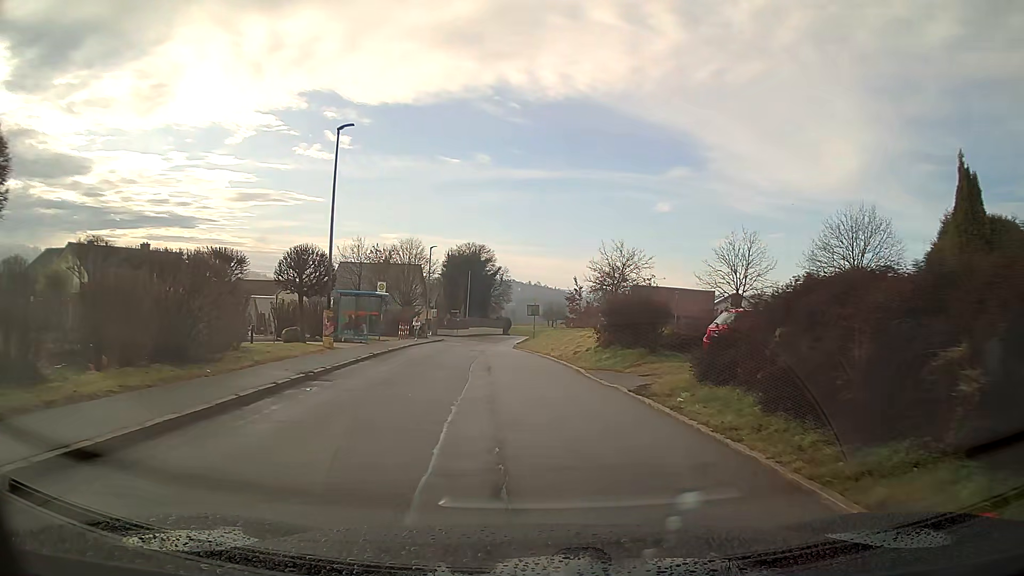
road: tertiary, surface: asphalt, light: Day
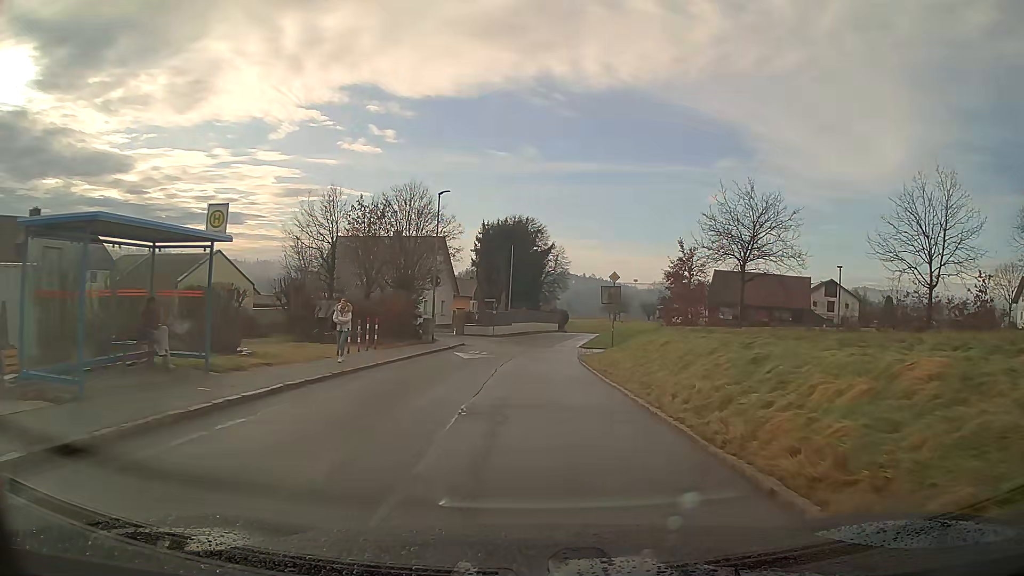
(-0.9, +23.5) m; -4°
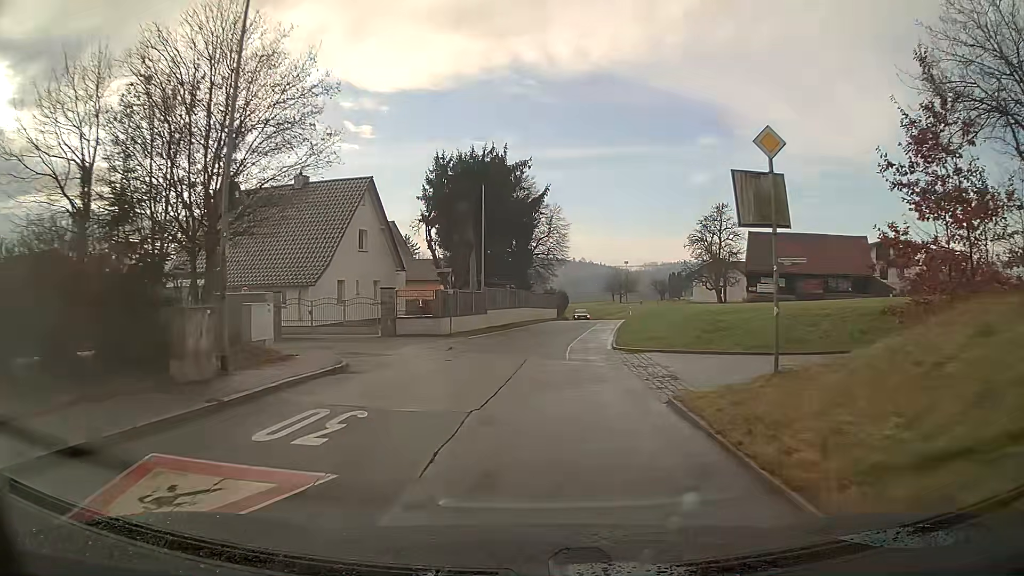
(+0.1, +23.9) m; +1°
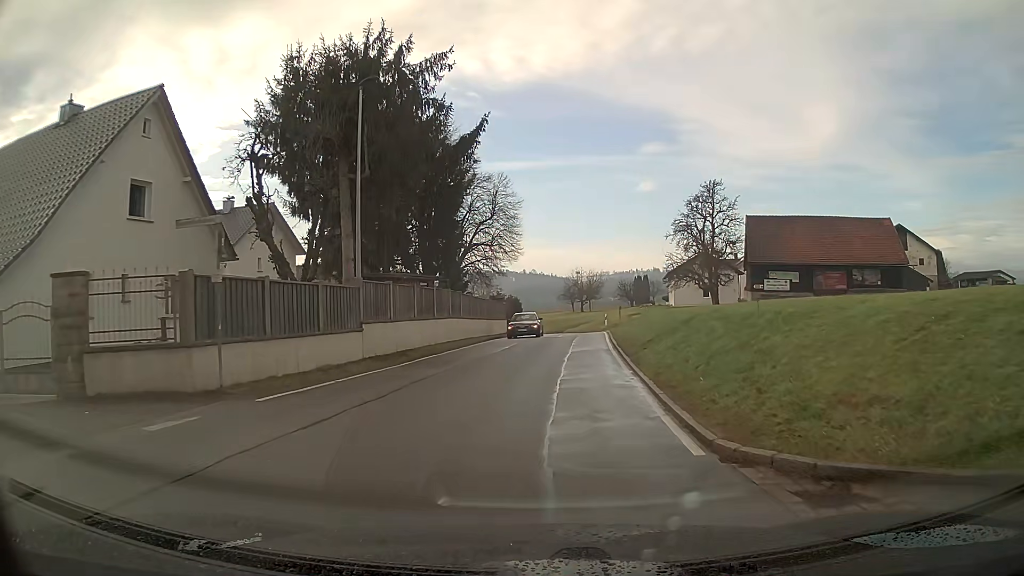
(+0.7, +18.8) m; +4°
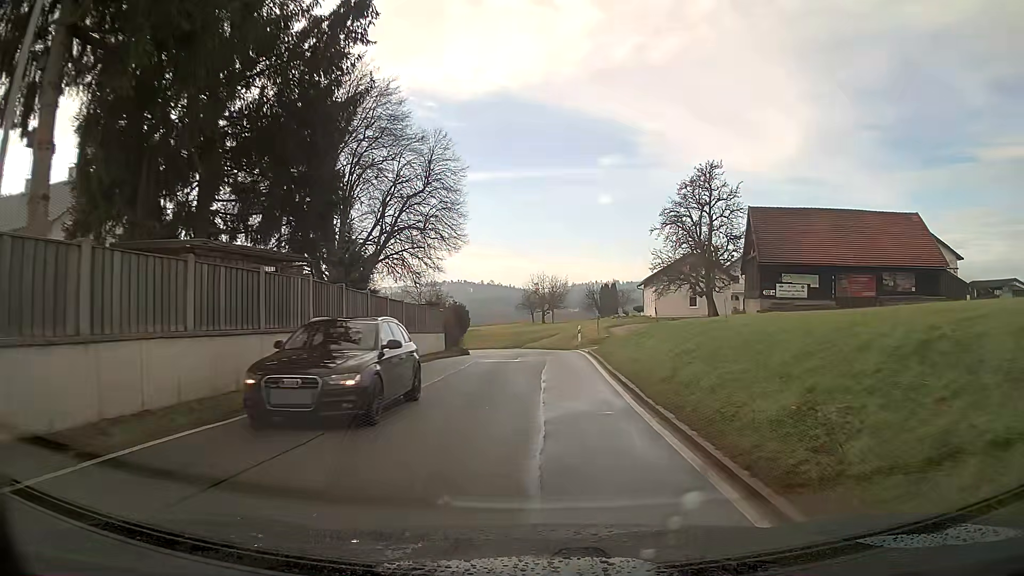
(+0.4, +13.8) m; +3°
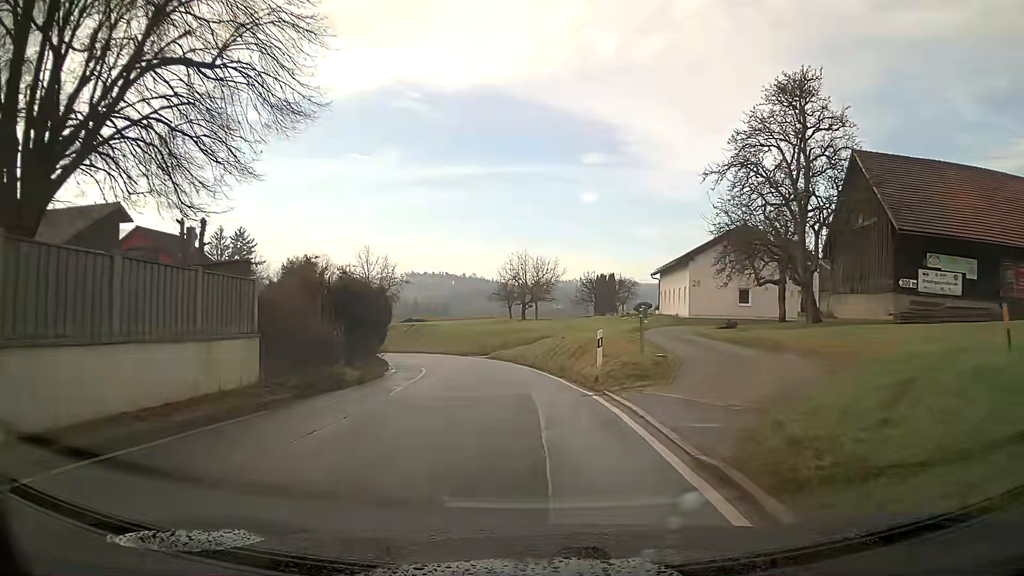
(+0.4, +23.0) m; +1°
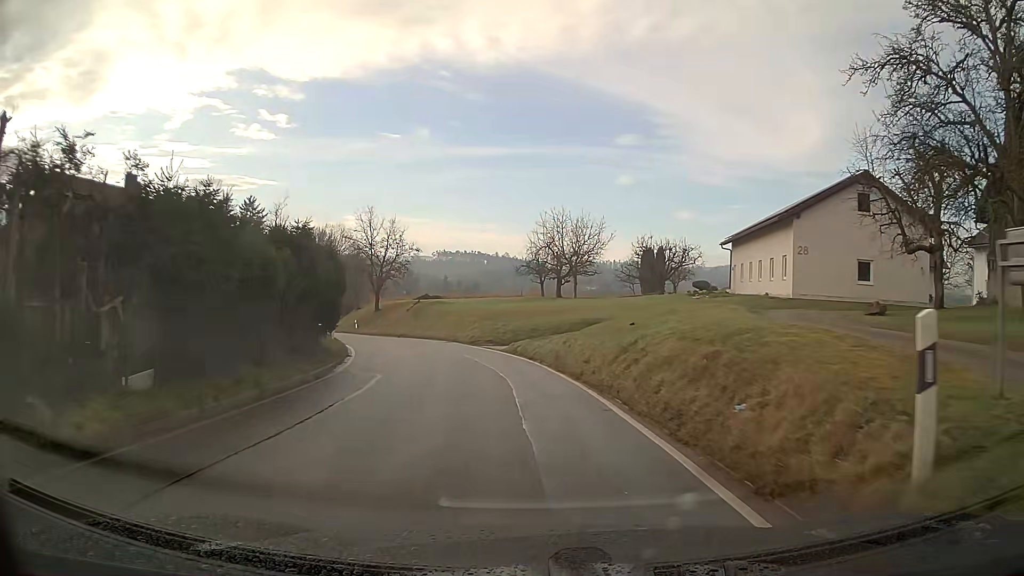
(-0.3, +14.1) m; -3°
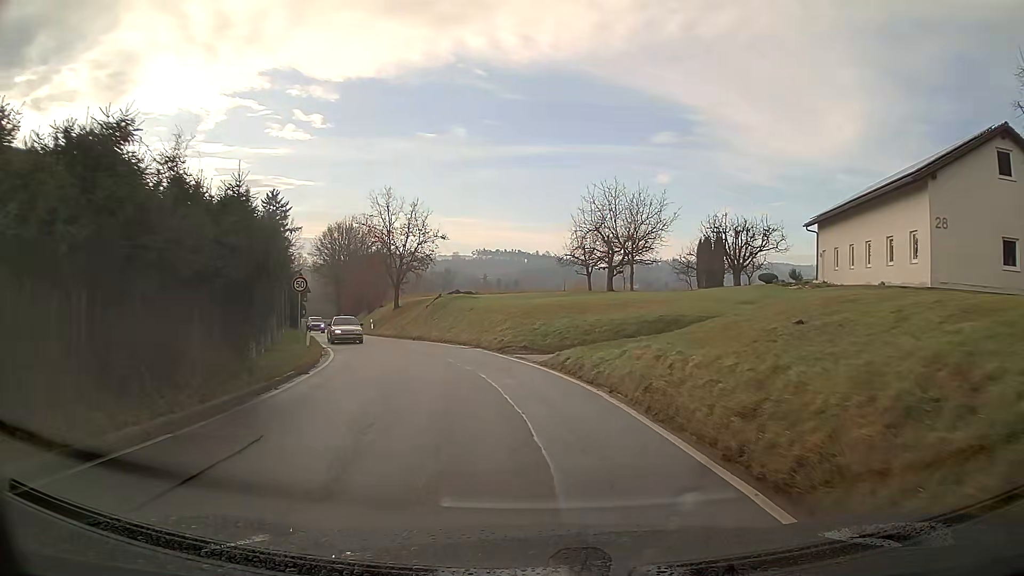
(-0.3, +9.6) m; -3°
